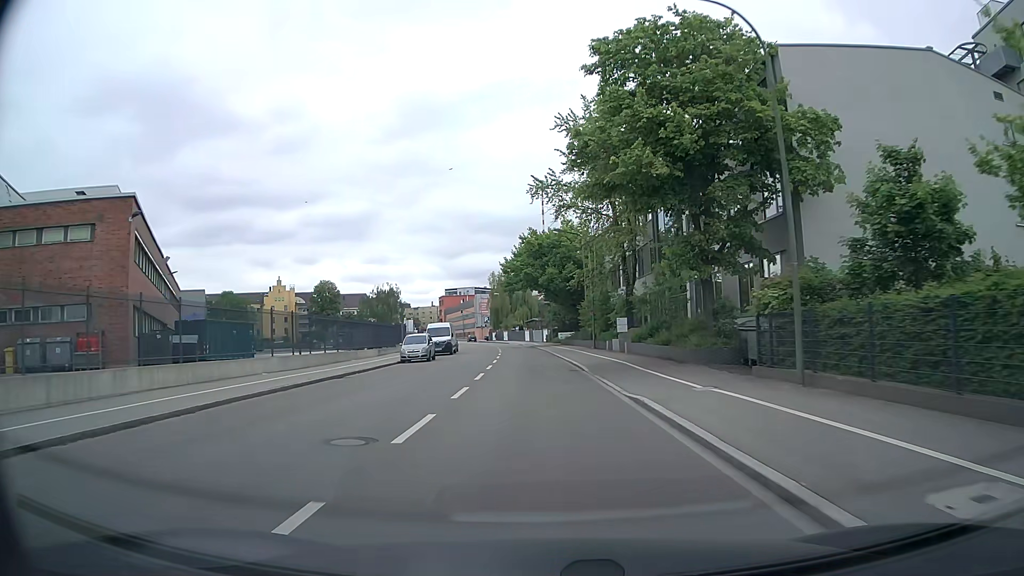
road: secondary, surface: asphalt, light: Day
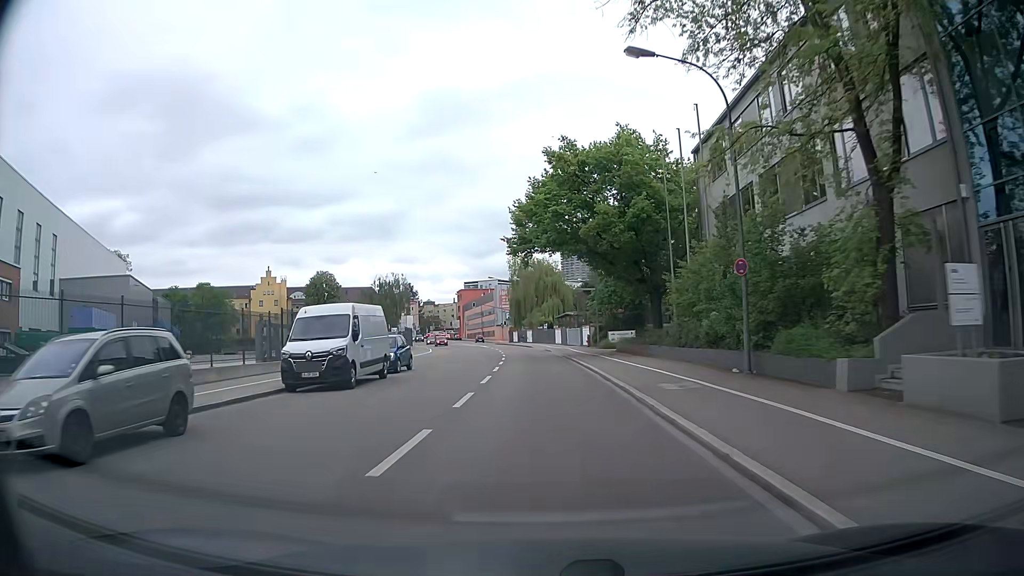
(-0.6, +32.1) m; -2°
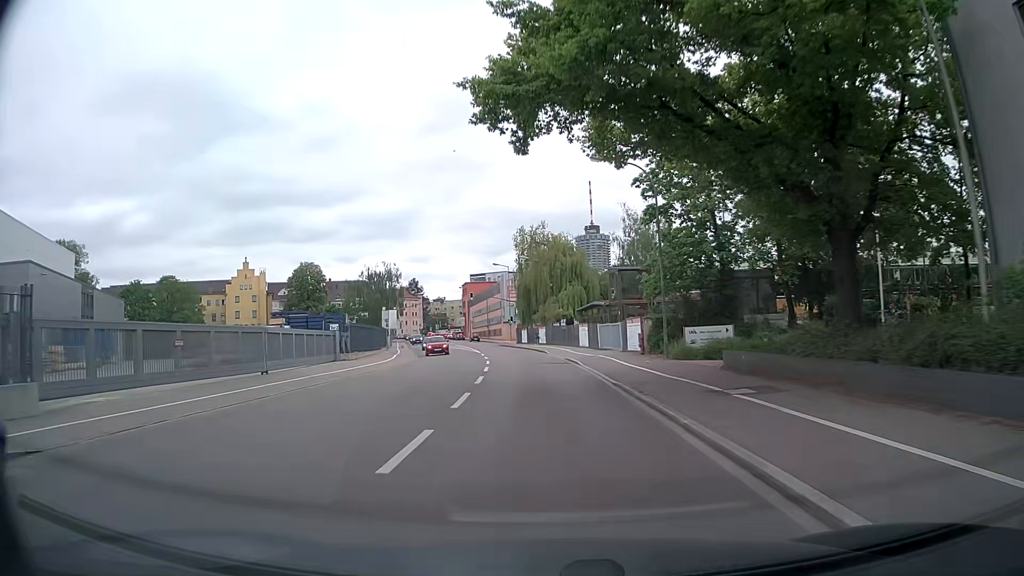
(-0.3, +24.0) m; -1°
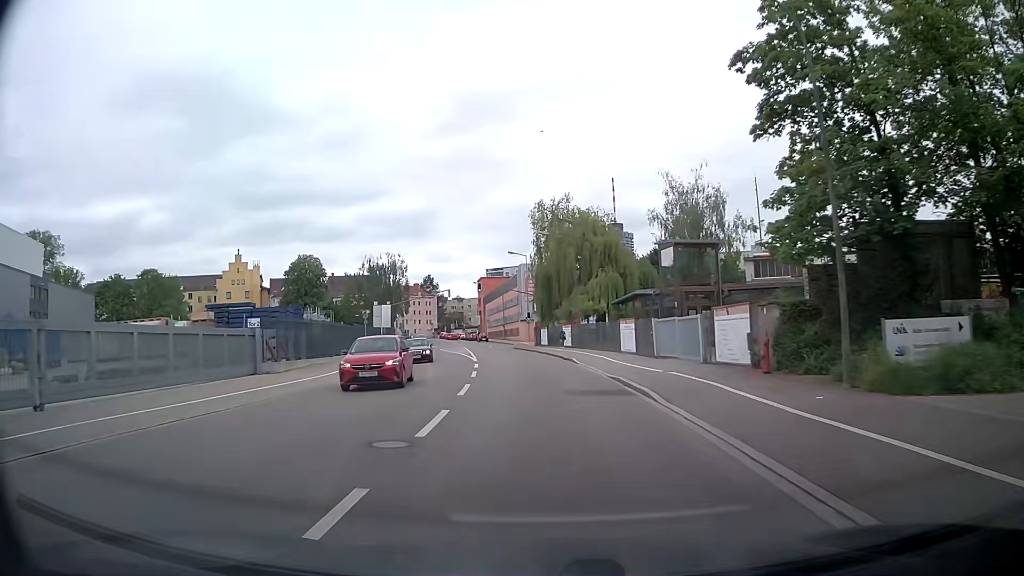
(-0.3, +15.9) m; -3°
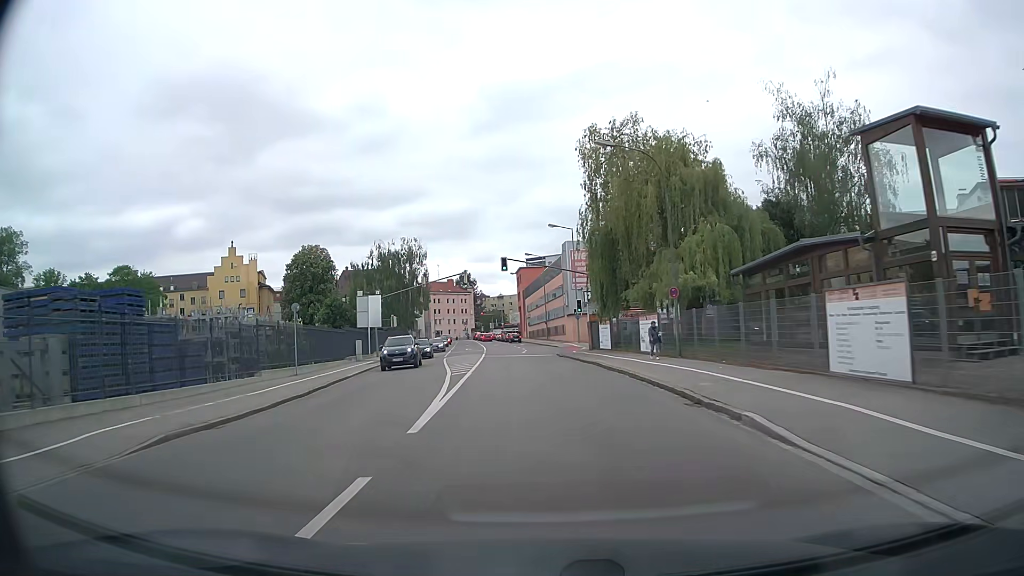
(-0.4, +23.6) m; -3°
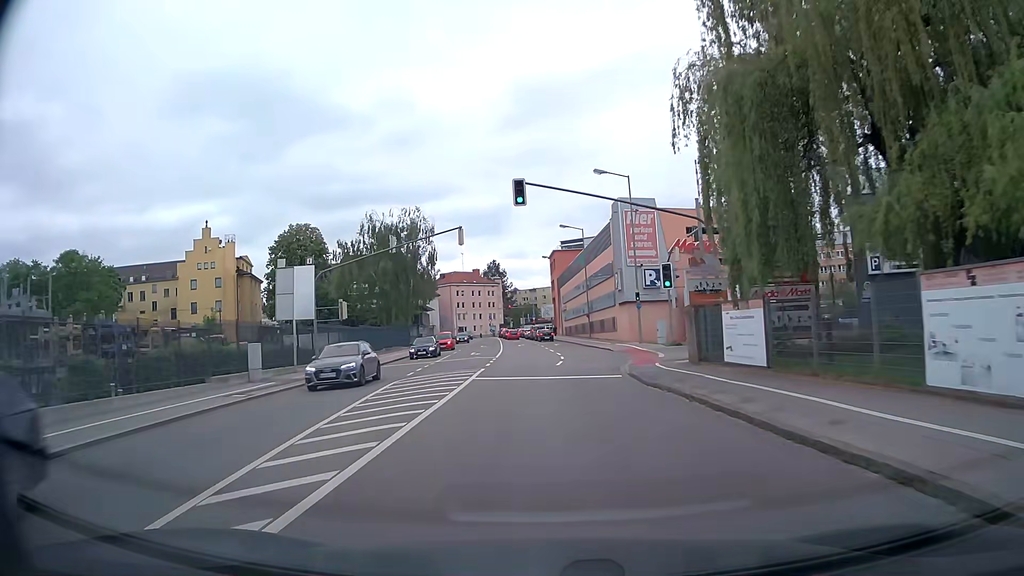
(-0.6, +23.3) m; -3°
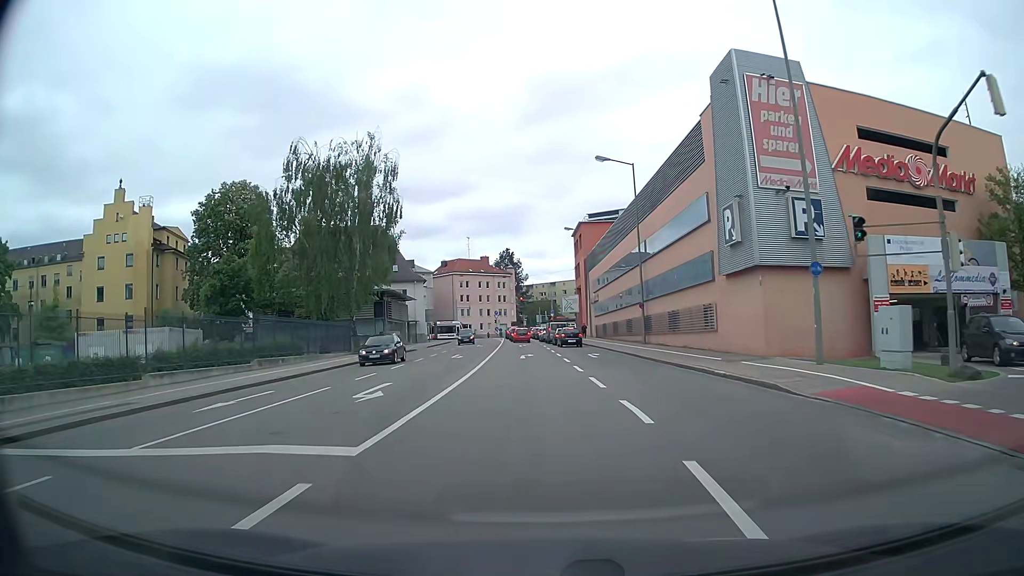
(-0.3, +29.9) m; -1°
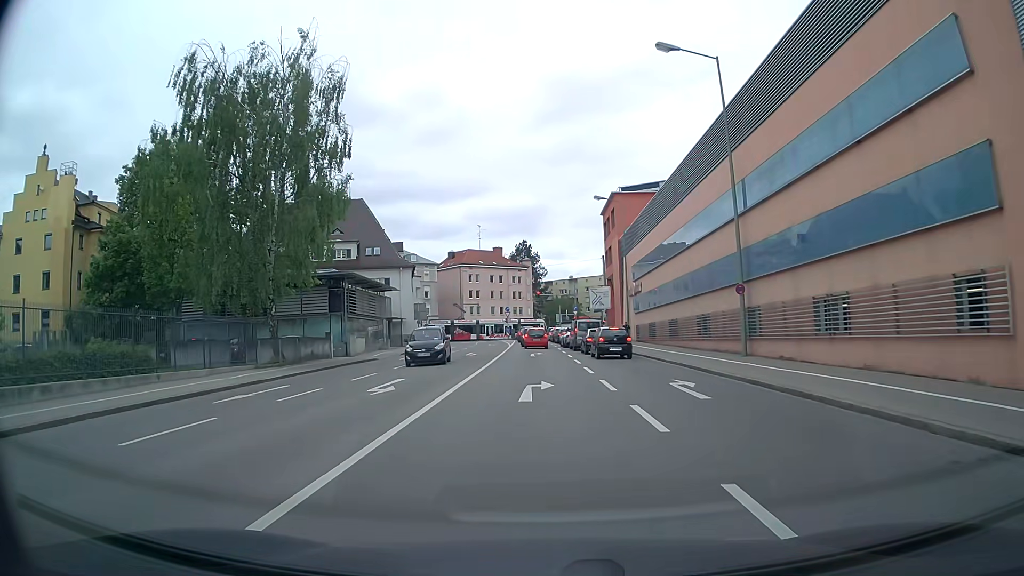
(-0.4, +19.0) m; -2°
